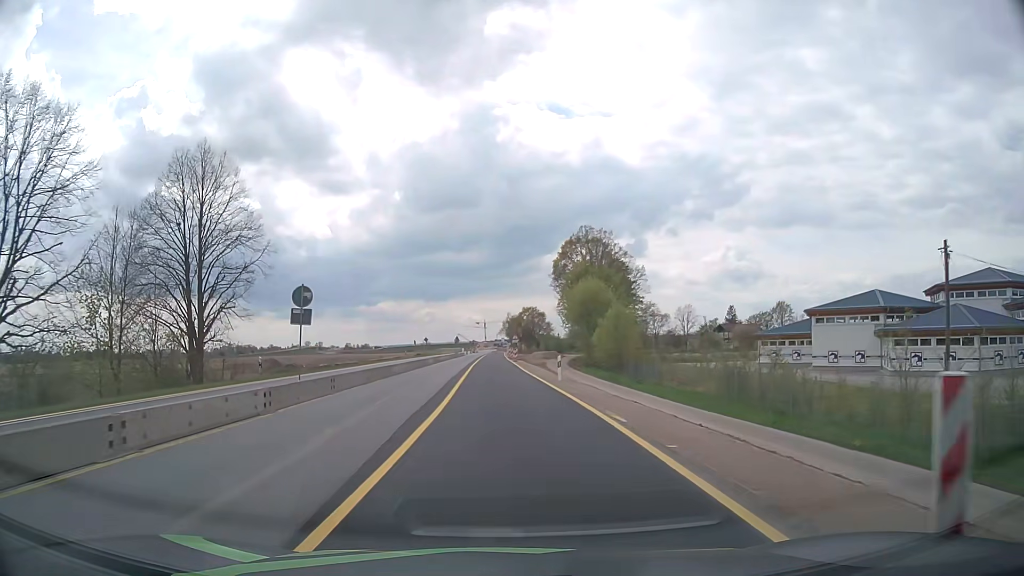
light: Day
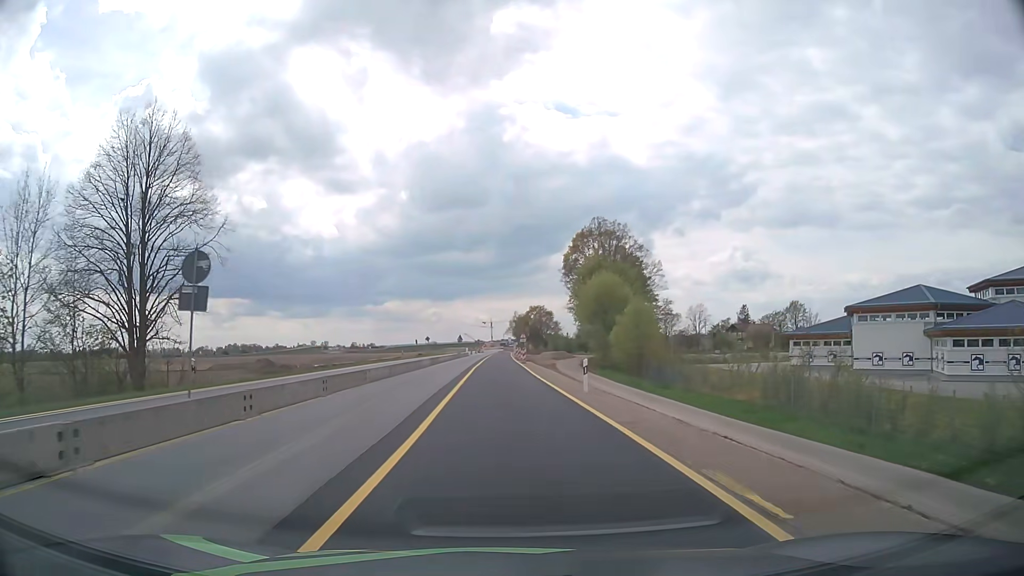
(0.0, +7.2) m; 0°
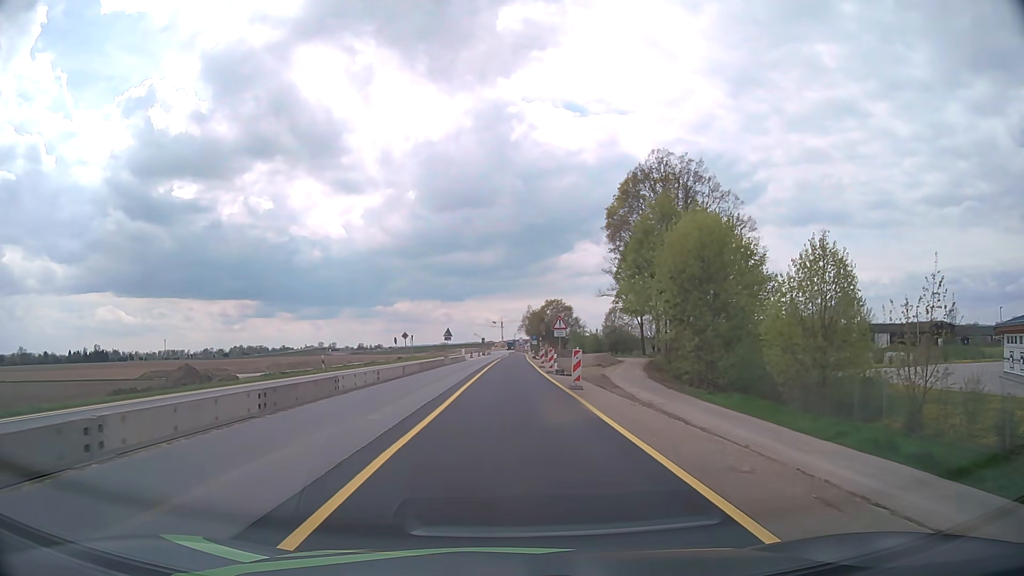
(-0.5, +35.4) m; -1°
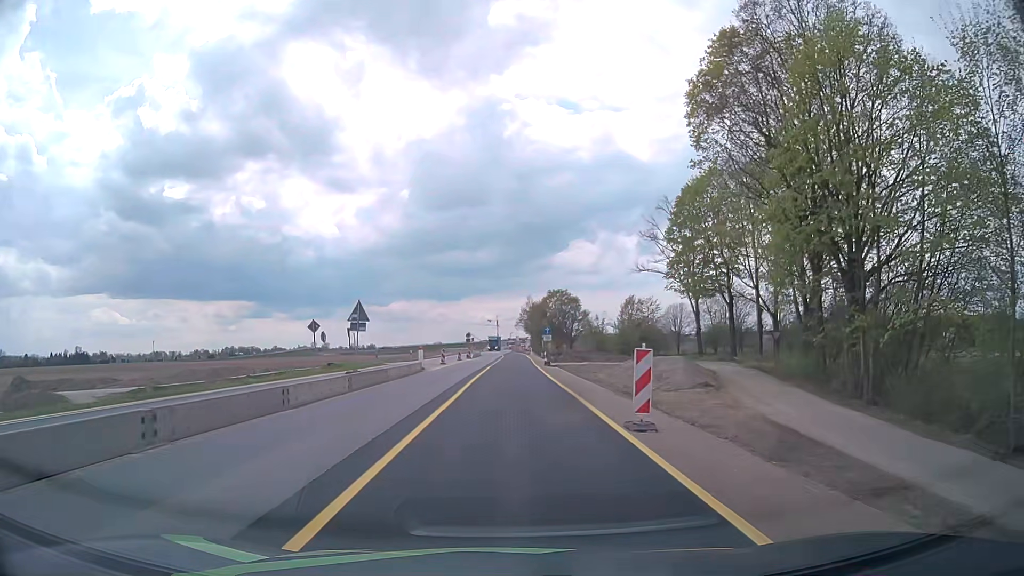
(0.0, +34.5) m; 0°
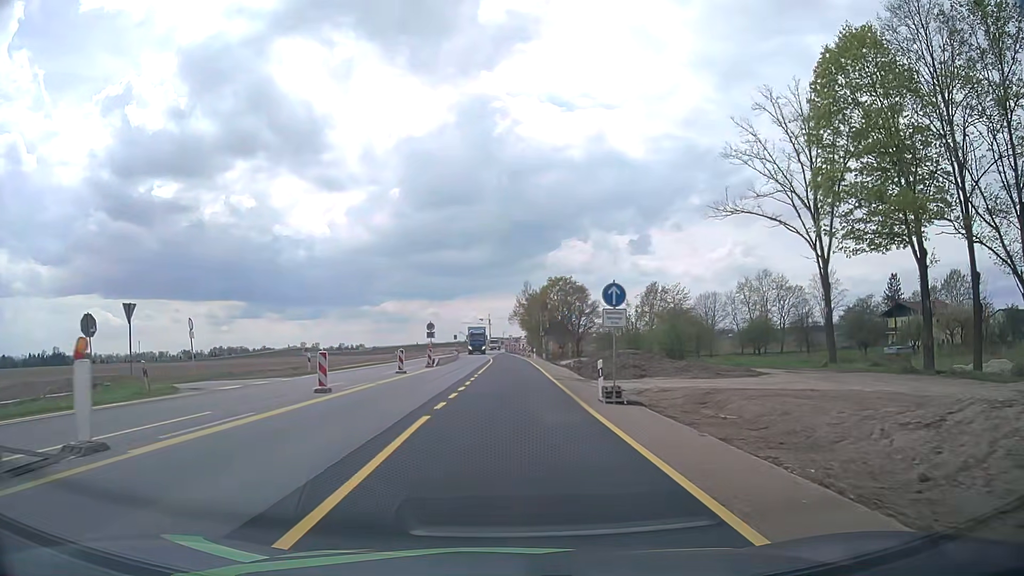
(+0.2, +33.5) m; +1°
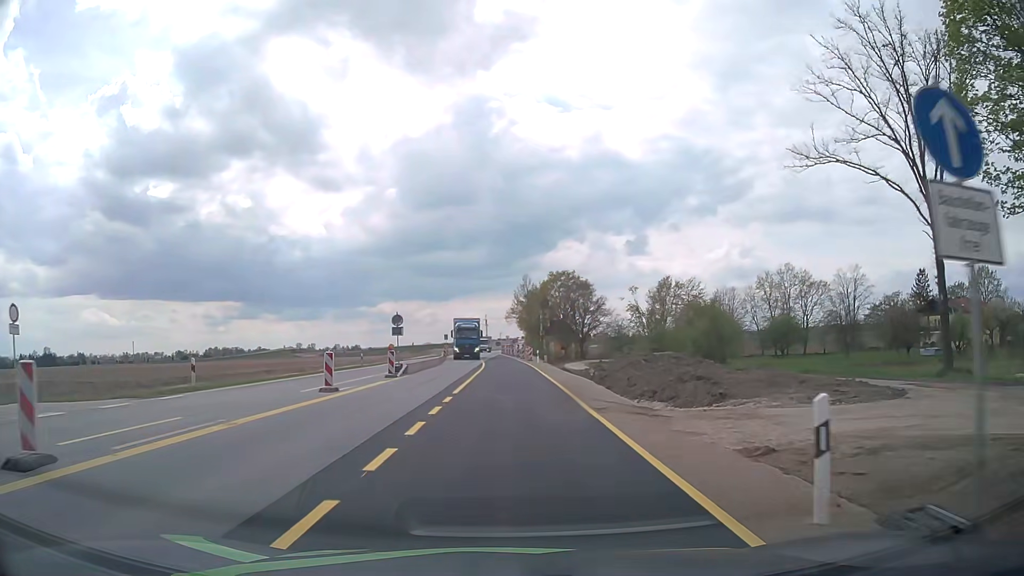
(0.0, +13.4) m; 0°
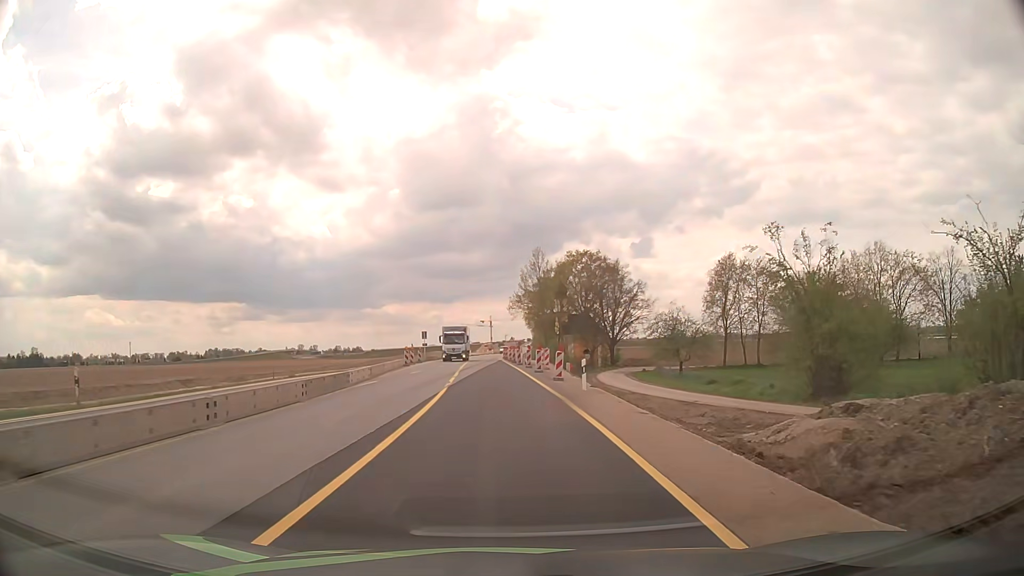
(+0.3, +33.6) m; 0°
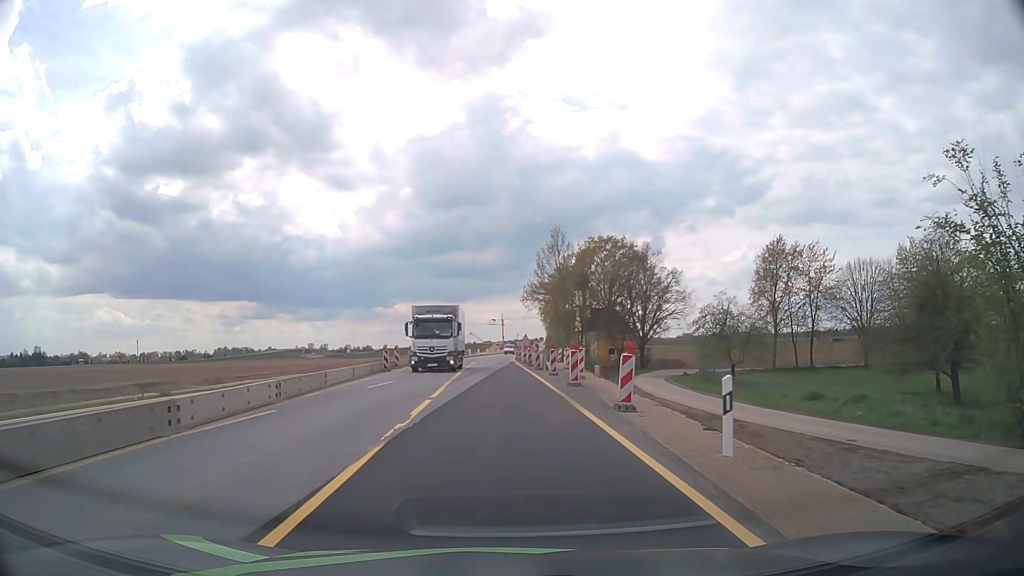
(-0.2, +13.5) m; -1°
(0, +10) (0, +20) (0, +30) (-1, +40) (-1, +50) (-1, +60) (-1, +70) (-1, +80) (-1, +90) (0, +100) m
